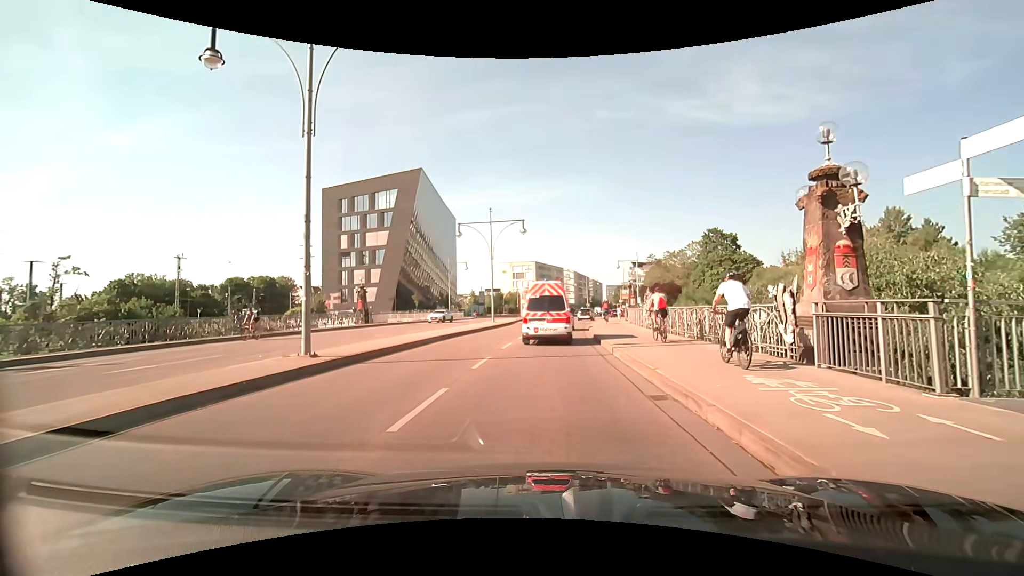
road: primary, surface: asphalt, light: Day
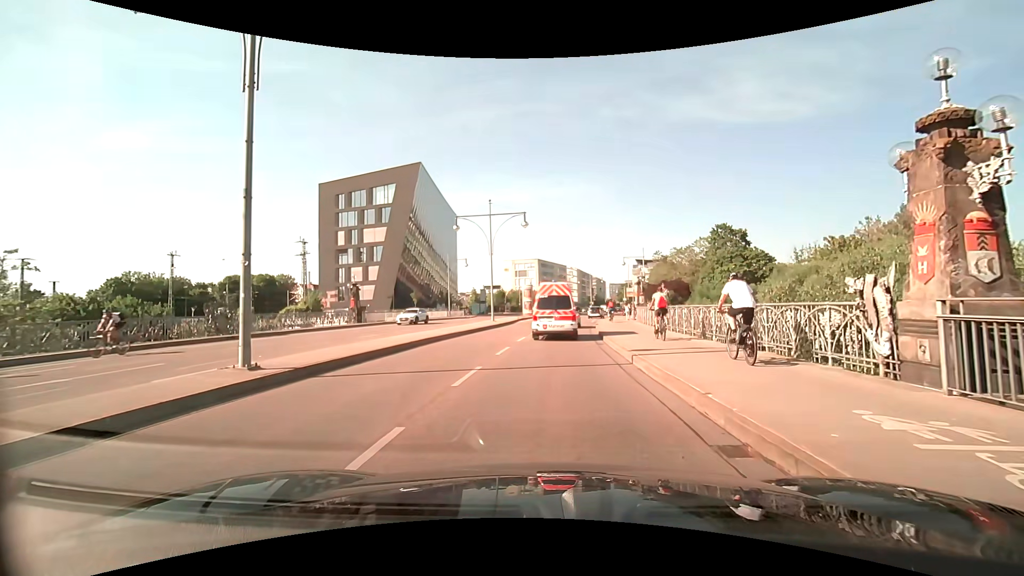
(0.0, +2.8) m; 0°
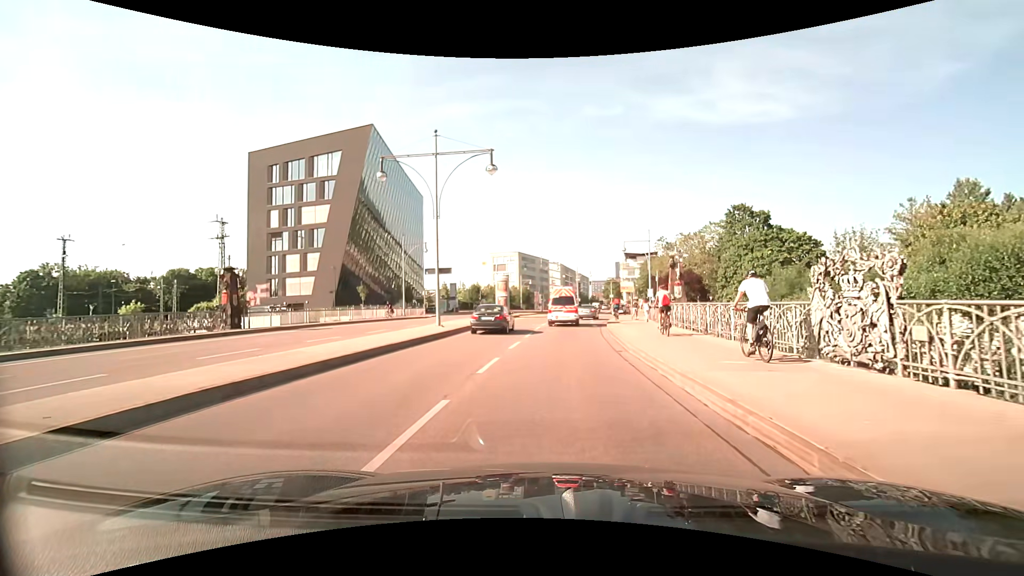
(0.0, +16.7) m; +2°
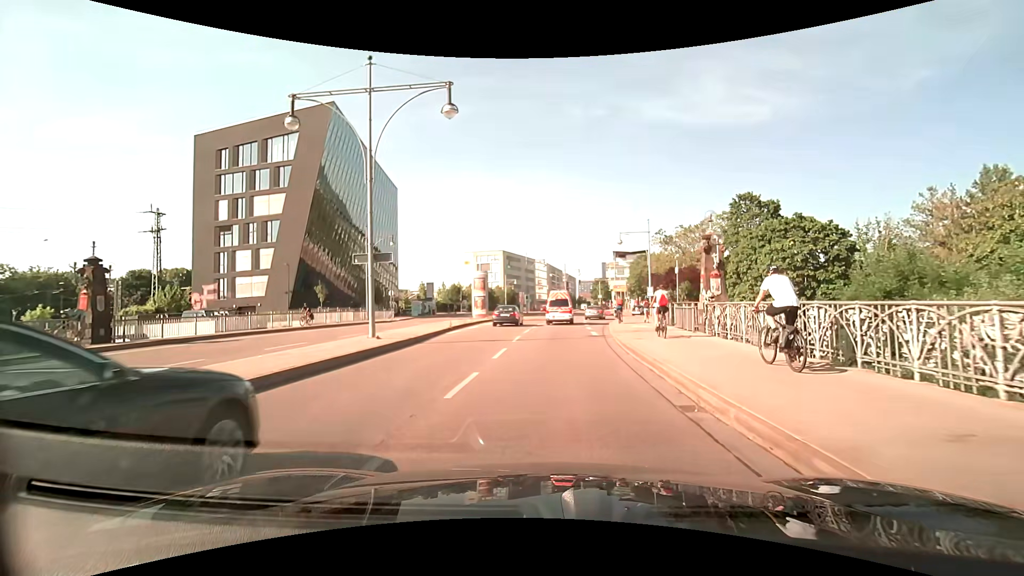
(+0.1, +8.3) m; +1°
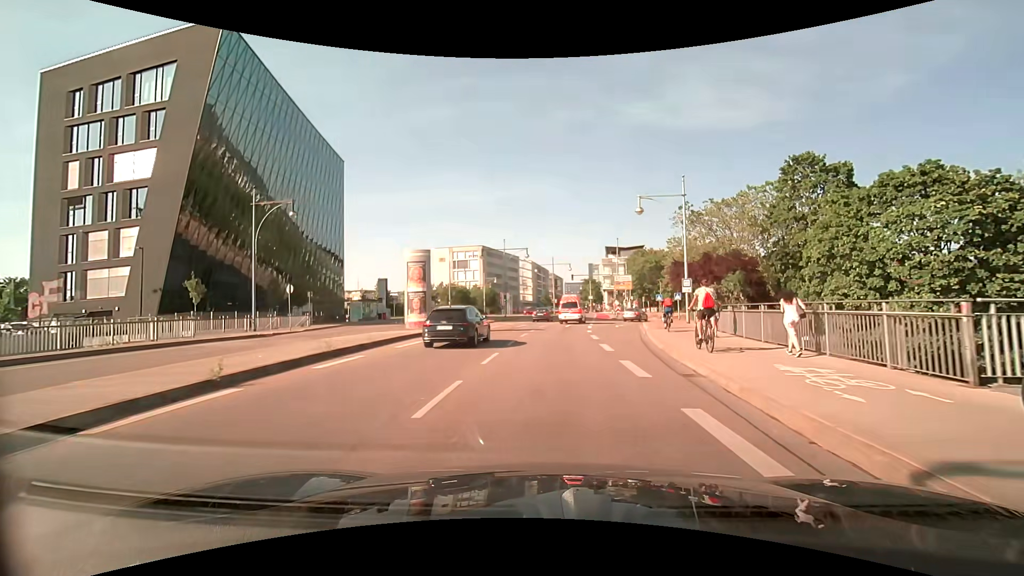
(+0.4, +19.0) m; +2°
(0, +10) (0, +20) (+1, +30) (+2, +40) (+3, +50) (+4, +60) (+5, +70) (+6, +80) (+7, +90) (+8, +100) m
